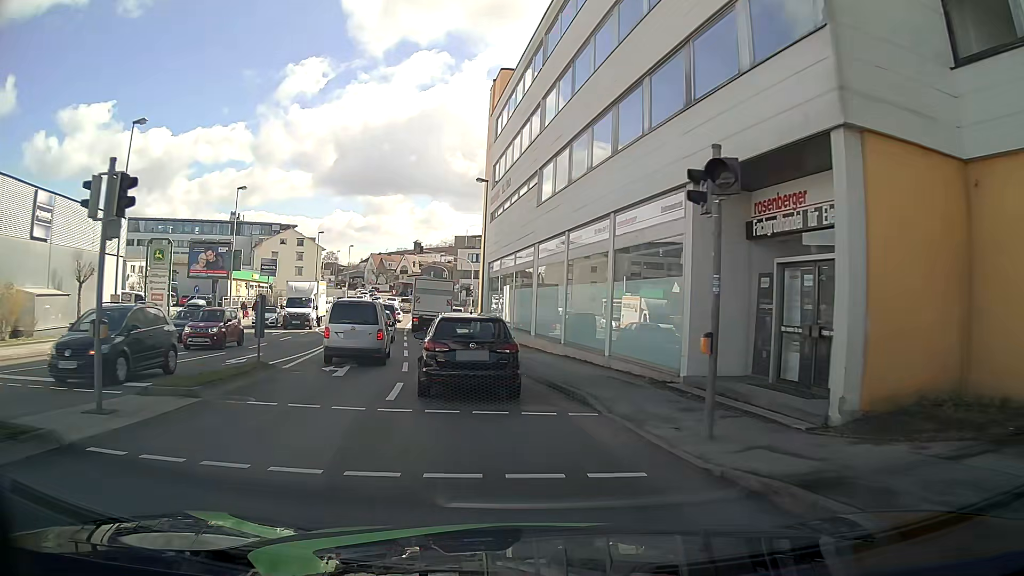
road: tertiary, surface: asphalt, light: Day
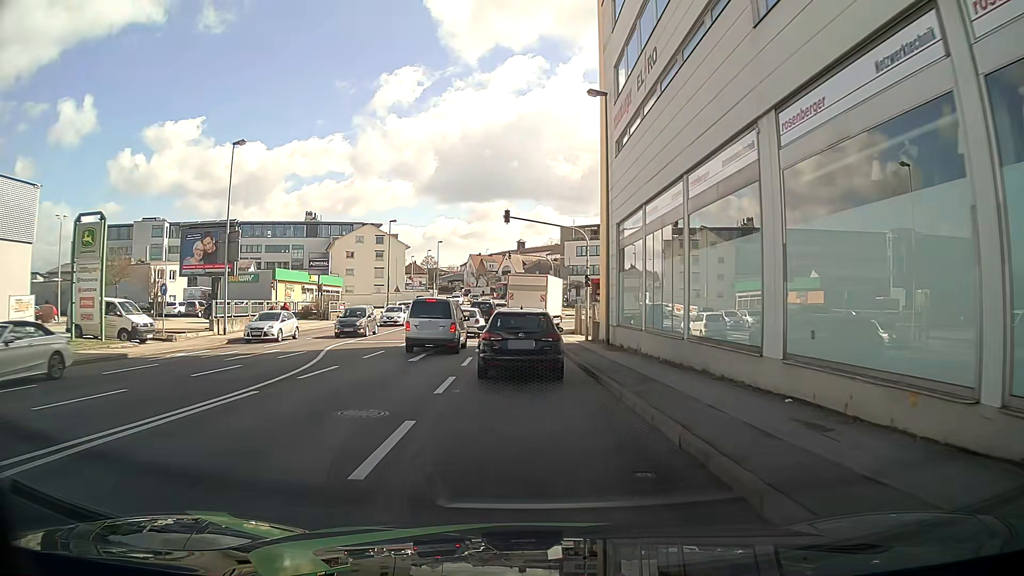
(-1.8, +17.8) m; -9°
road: tertiary_link
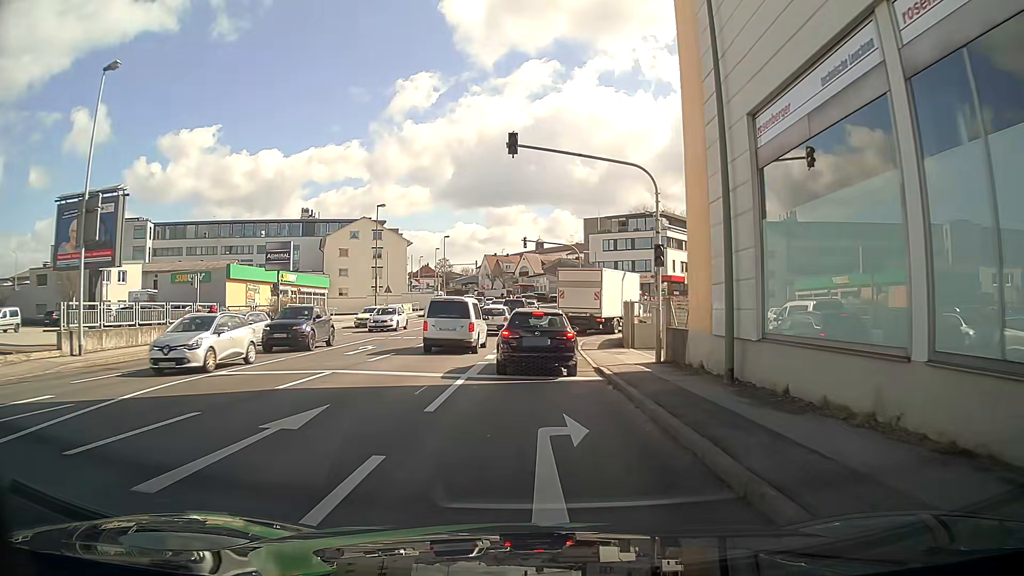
(-0.3, +14.3) m; -2°
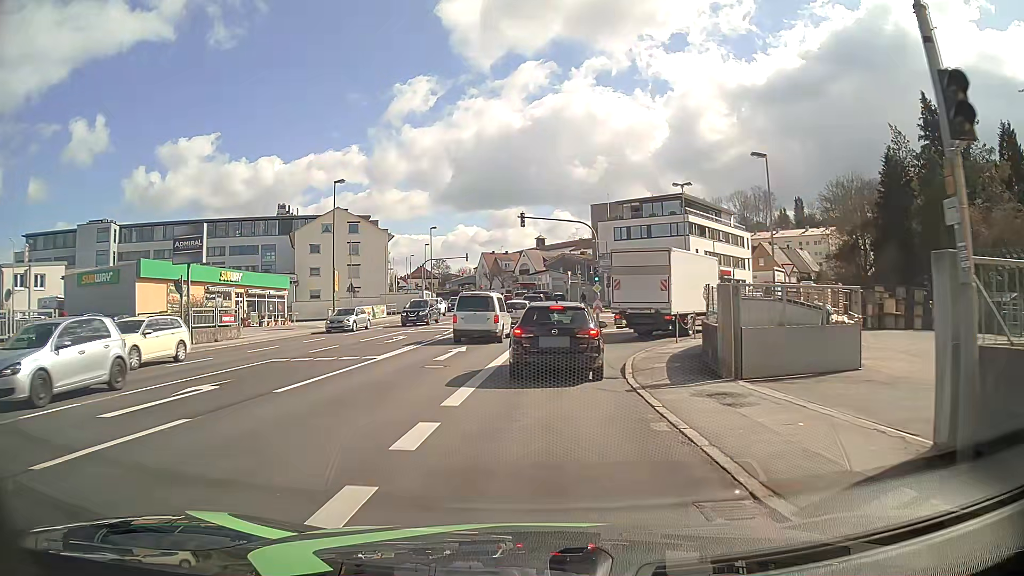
(0.0, +13.2) m; -1°
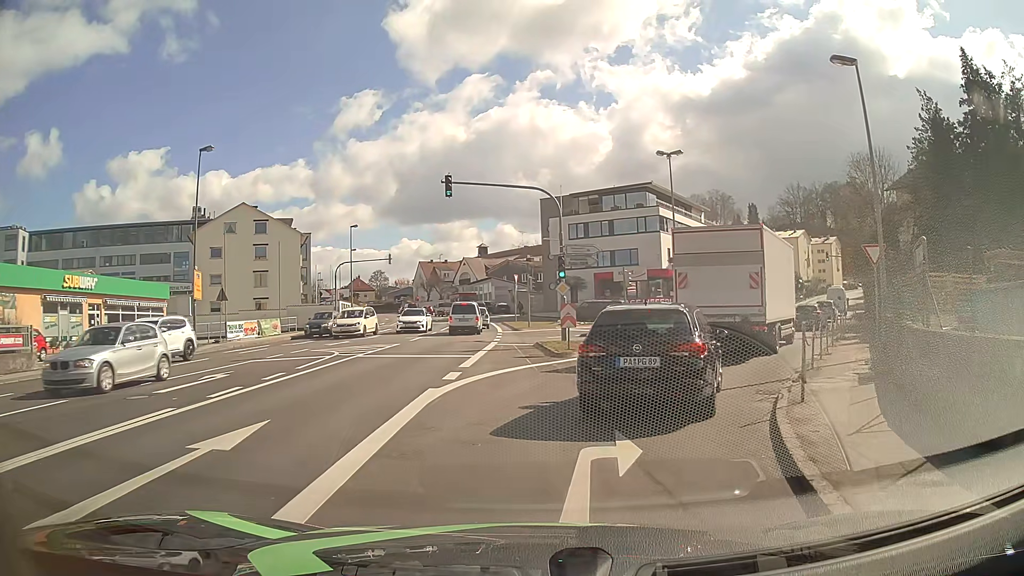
(+0.4, +13.4) m; +6°
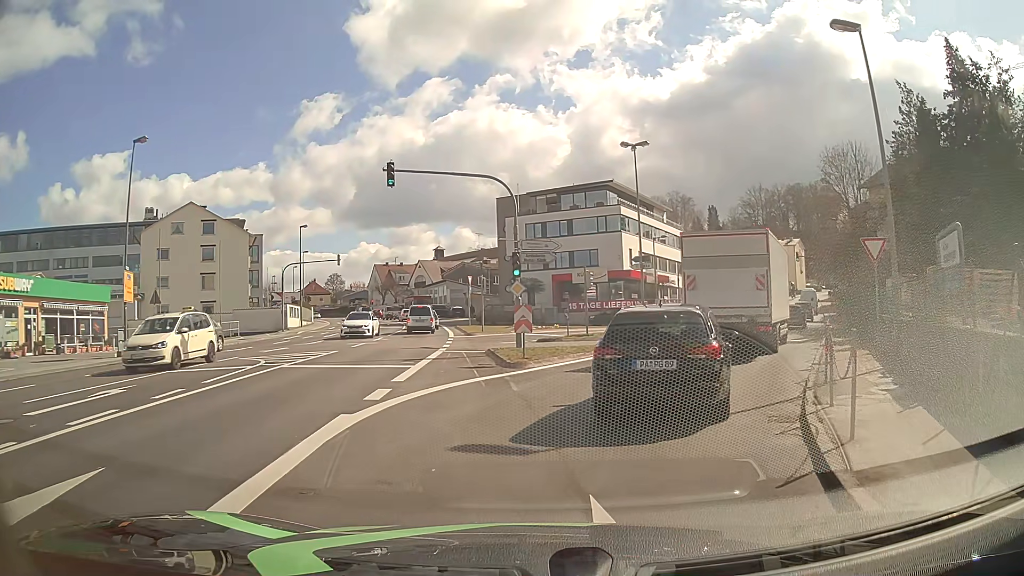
(0.0, +2.8) m; +3°
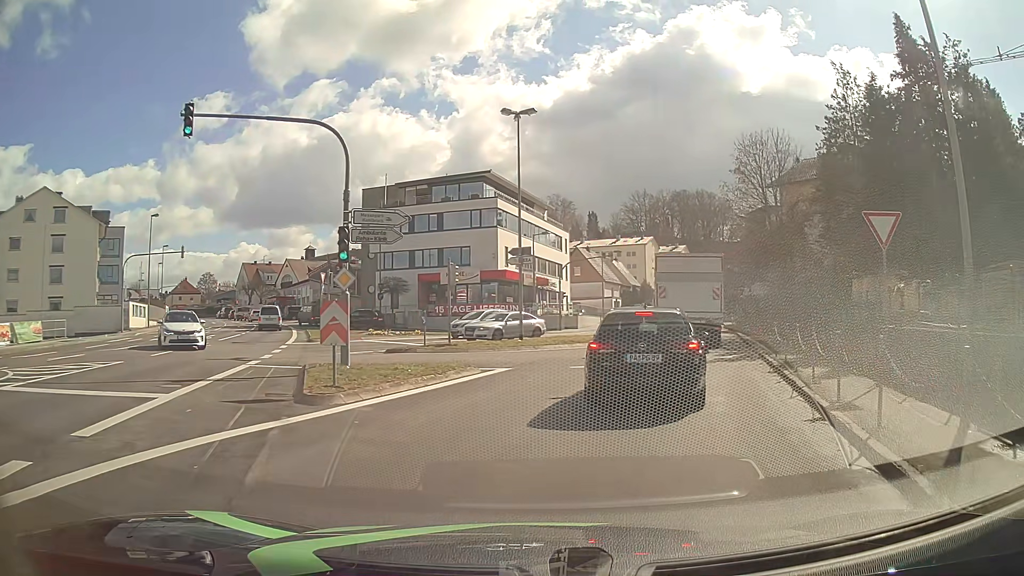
(+0.5, +7.2) m; +10°
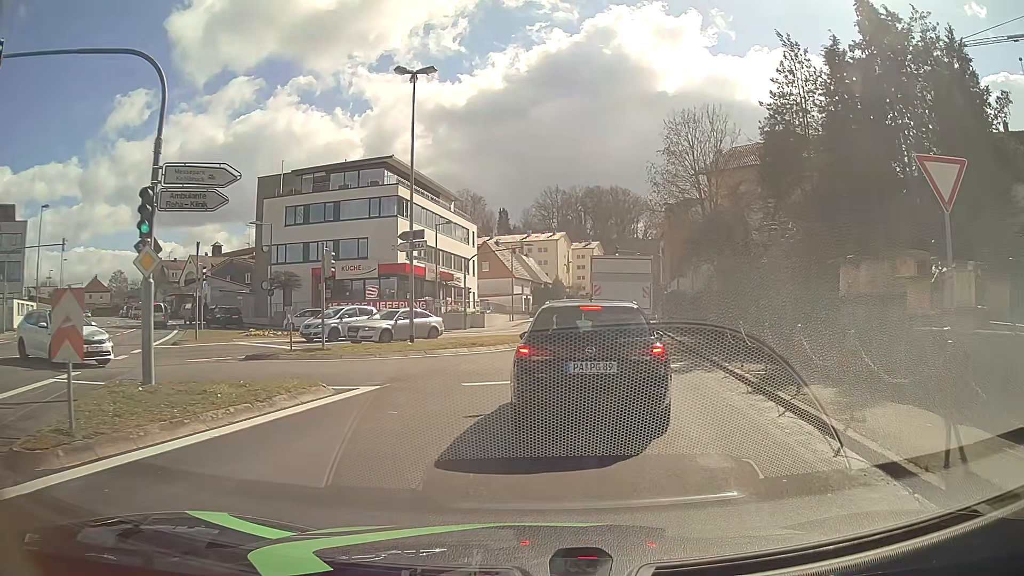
(+0.3, +5.0) m; +6°
(+1, +10) (+2, +20) (+4, +30) (+6, +40) (+7, +49) (+9, +59) (+10, +69) (+12, +79) (+13, +89) (+14, +99) m
